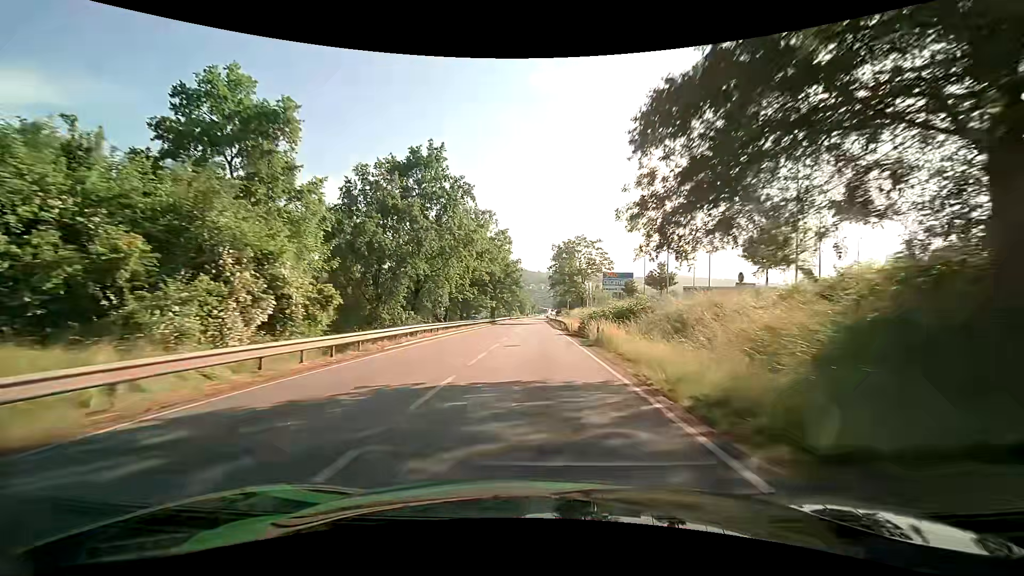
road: primary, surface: asphalt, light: Day
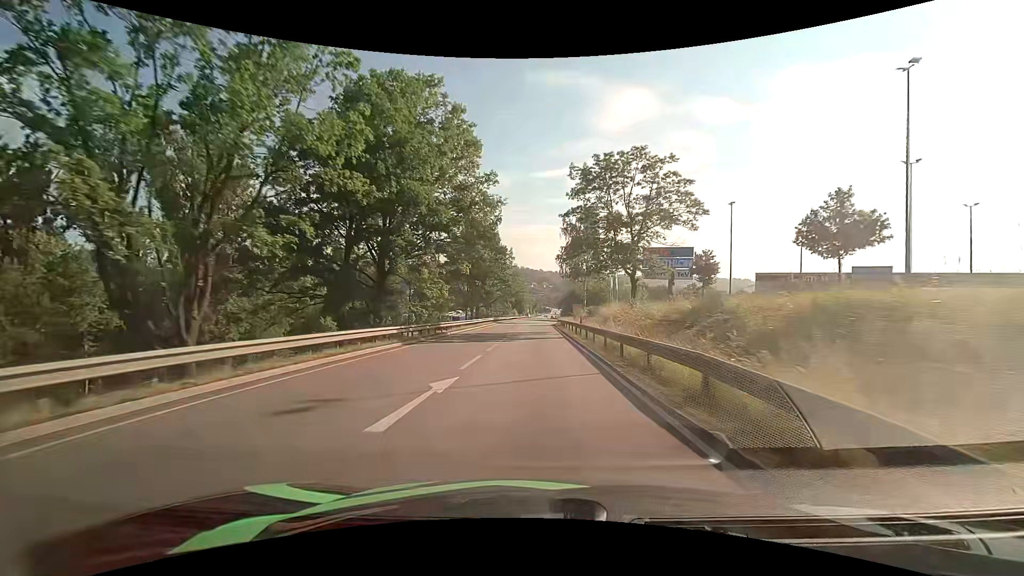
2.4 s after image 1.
(+0.2, +42.9) m; 0°
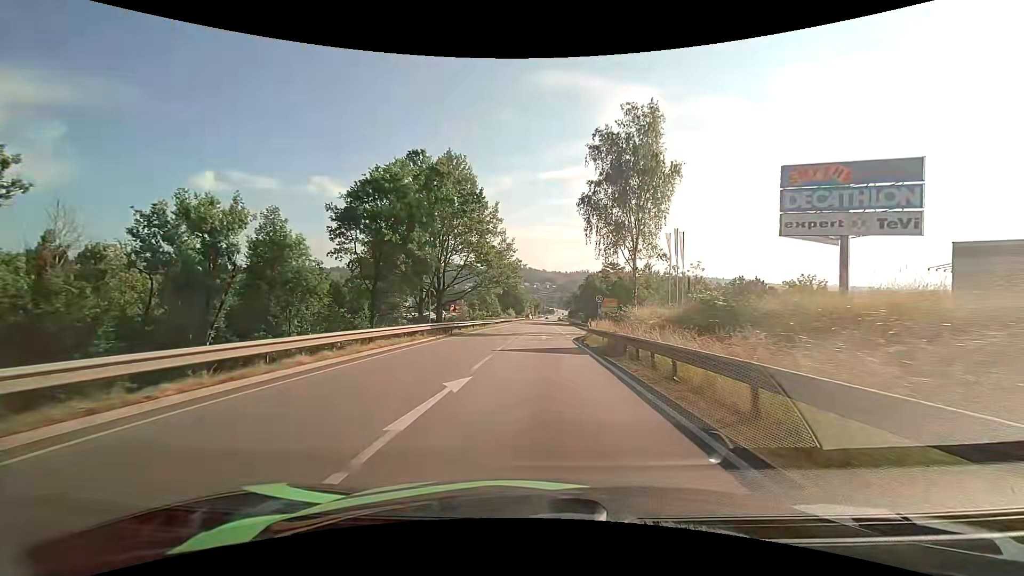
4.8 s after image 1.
(-0.2, +41.2) m; 0°
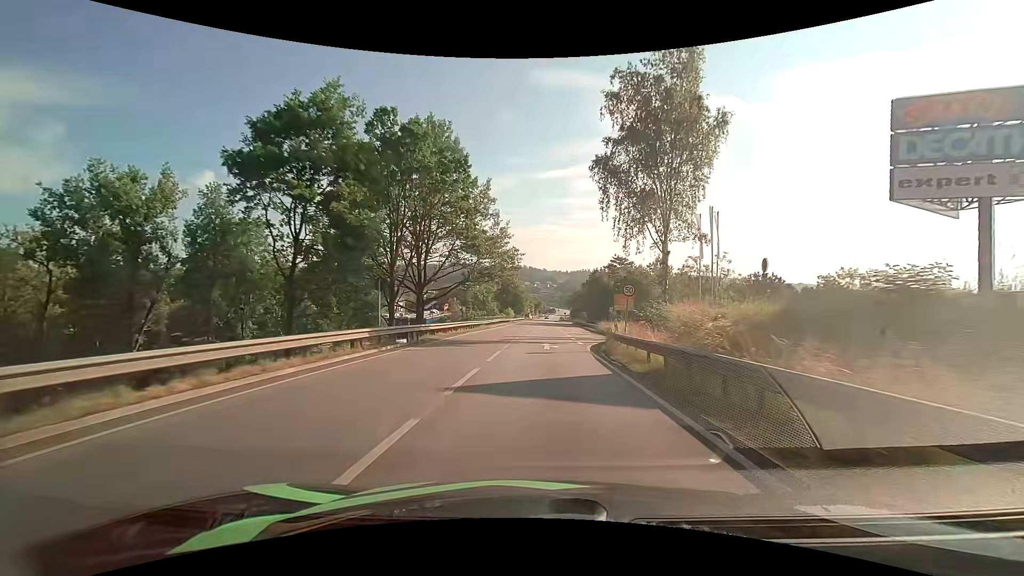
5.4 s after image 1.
(0.0, +10.1) m; 0°
(0, +10) (0, +20) (0, +30) (0, +40) (+1, +50) (+1, +60) (+1, +70) (+1, +80) (+1, +90) (+2, +100) m
